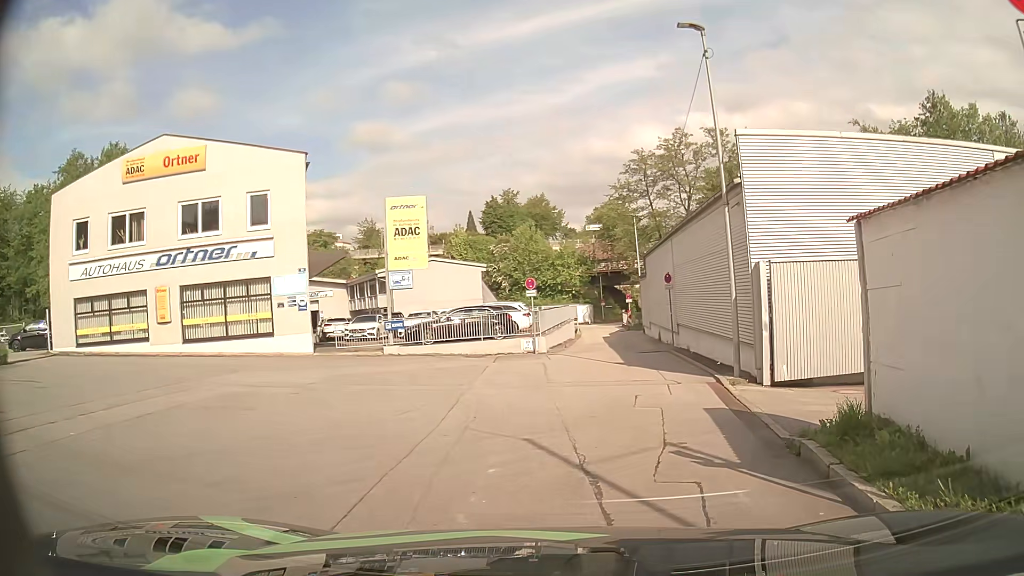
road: residential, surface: asphalt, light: Day
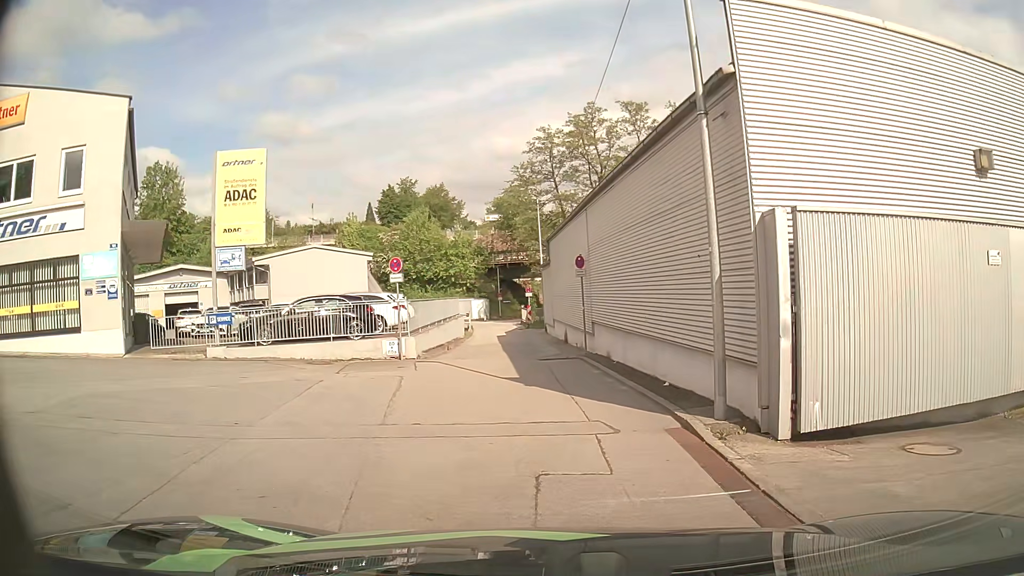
(+0.6, +6.4) m; +9°
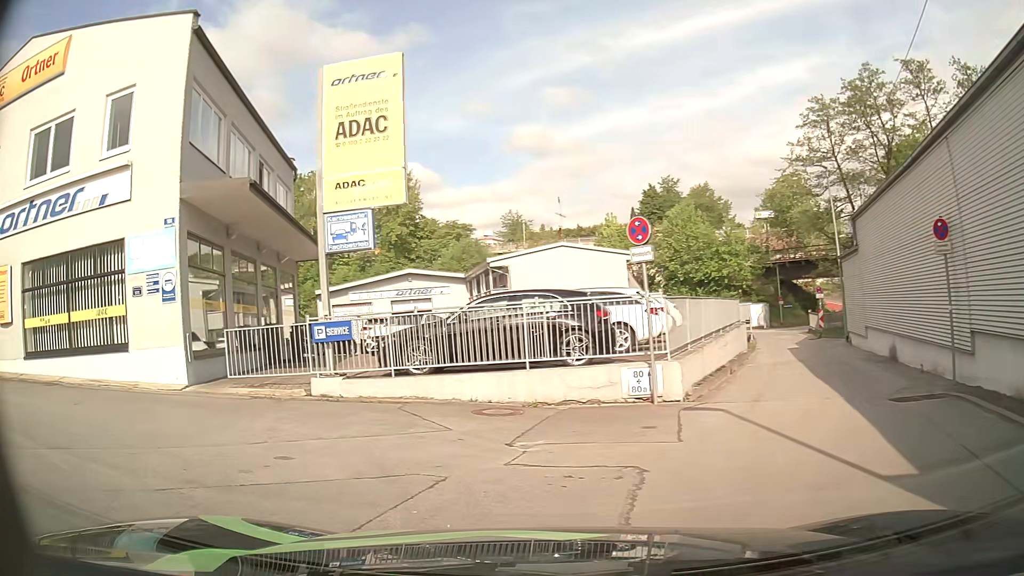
(-0.8, +8.5) m; -19°
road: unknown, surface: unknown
